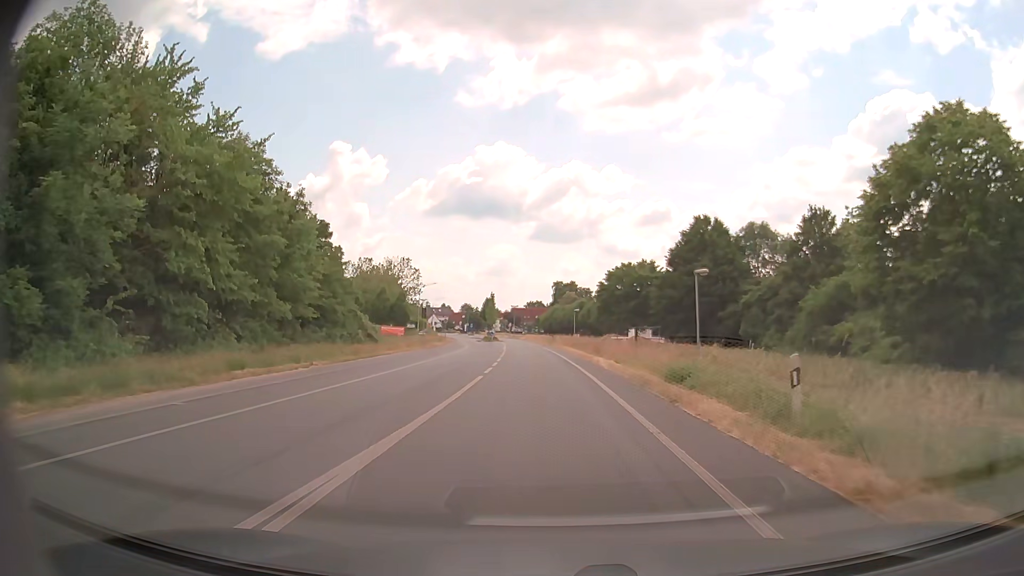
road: tertiary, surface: asphalt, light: Day
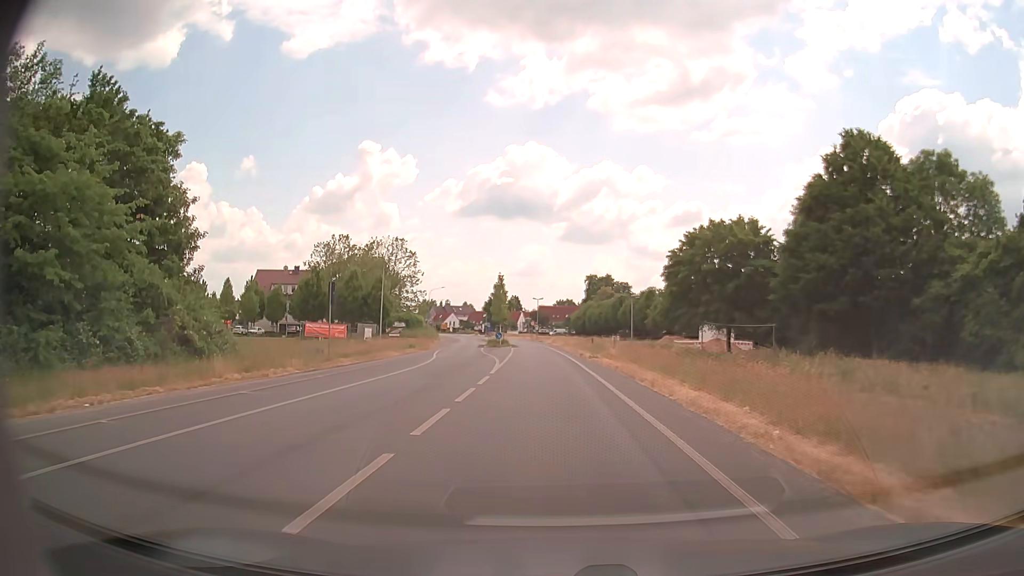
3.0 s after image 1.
(-0.8, +31.6) m; -3°
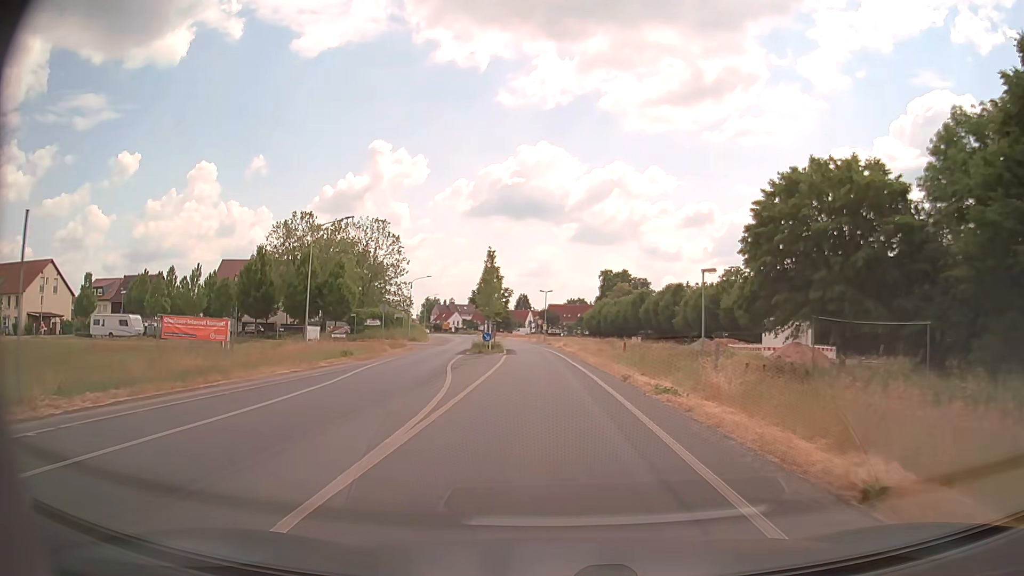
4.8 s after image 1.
(-0.1, +19.0) m; -1°
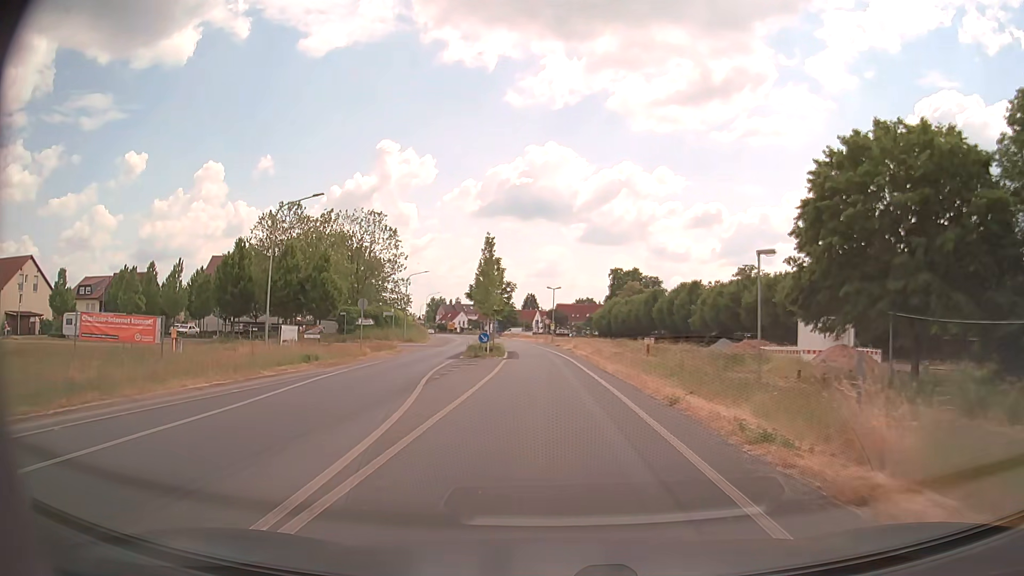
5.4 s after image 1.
(0.0, +6.4) m; 0°
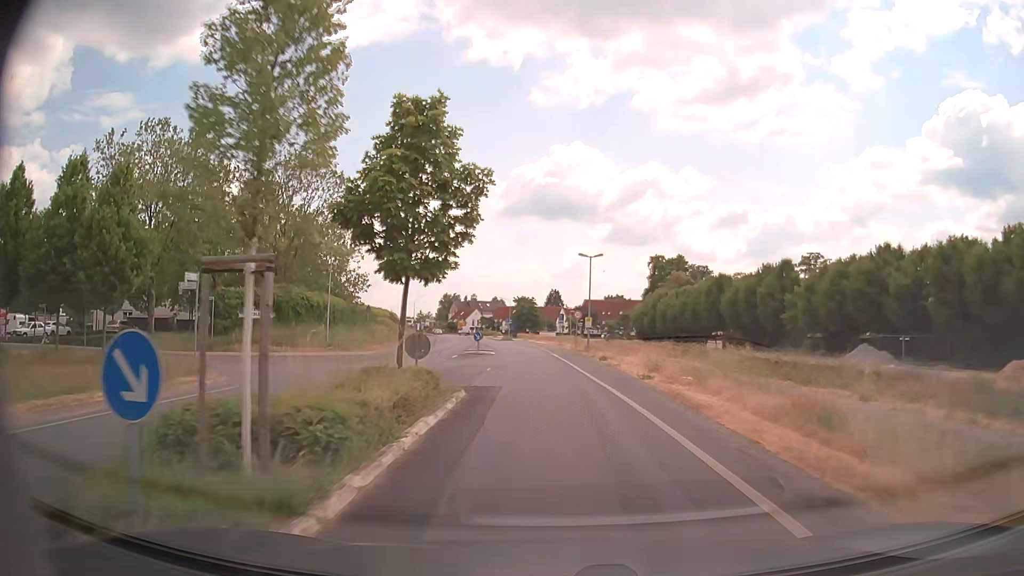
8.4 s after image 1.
(-0.8, +31.7) m; -2°
(0, +10) (0, +20) (-1, +30) (-1, +40) (-2, +50) (-4, +60) (-5, +70) (-7, +80) (-8, +89) (-10, +99) m
